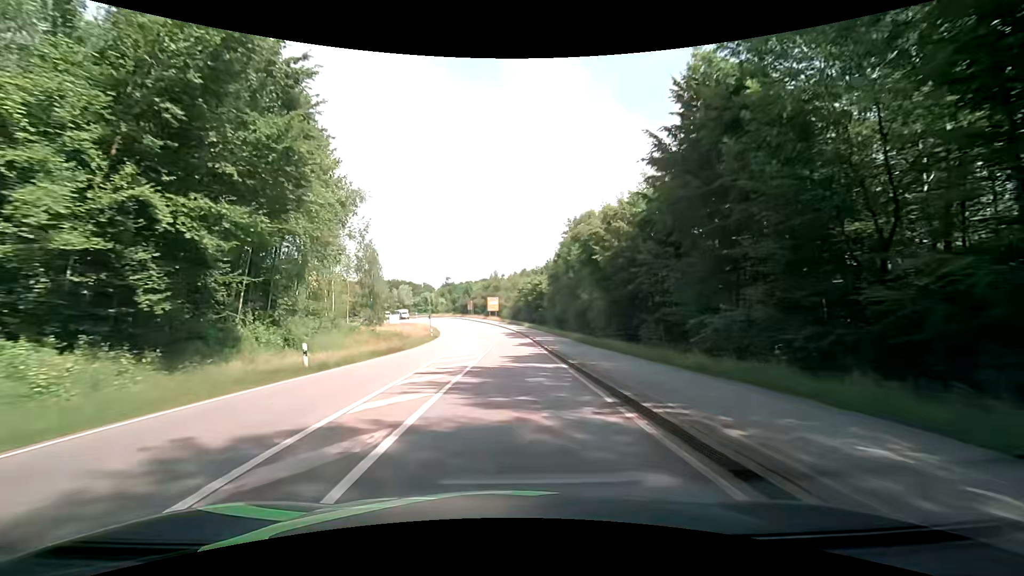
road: secondary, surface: asphalt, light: Day
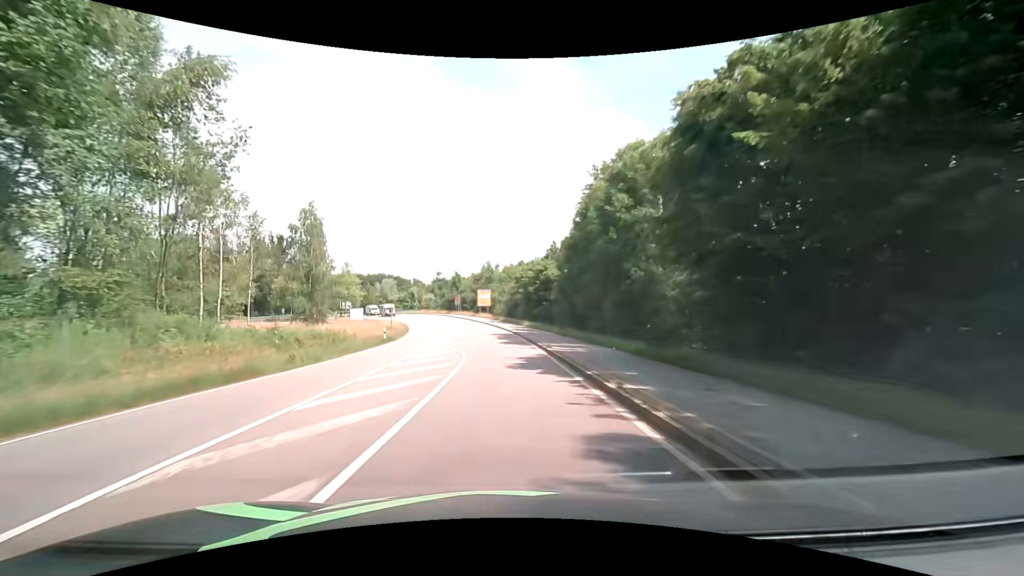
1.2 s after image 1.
(+0.1, +20.5) m; +1°
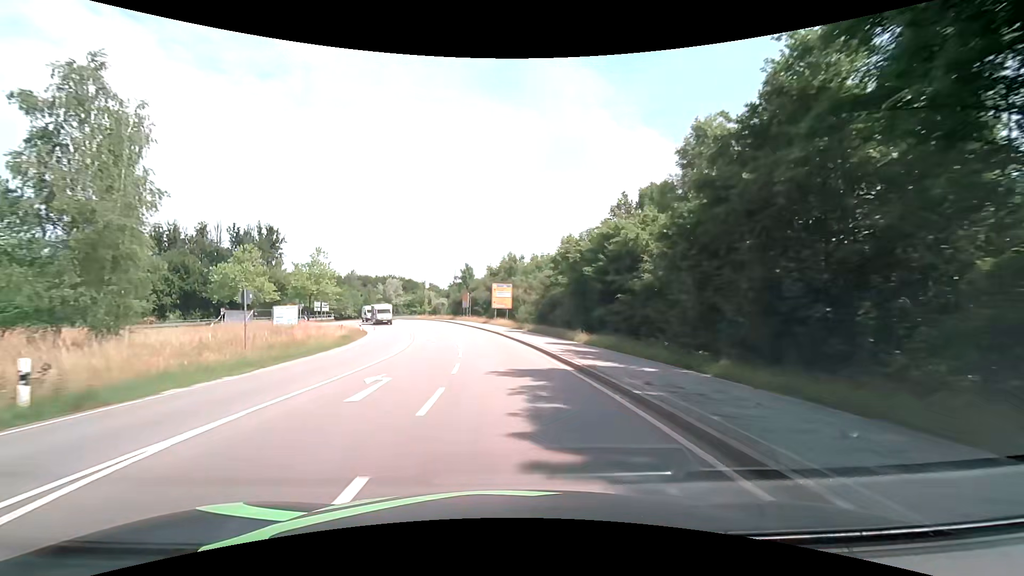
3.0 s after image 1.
(-0.8, +31.0) m; -3°
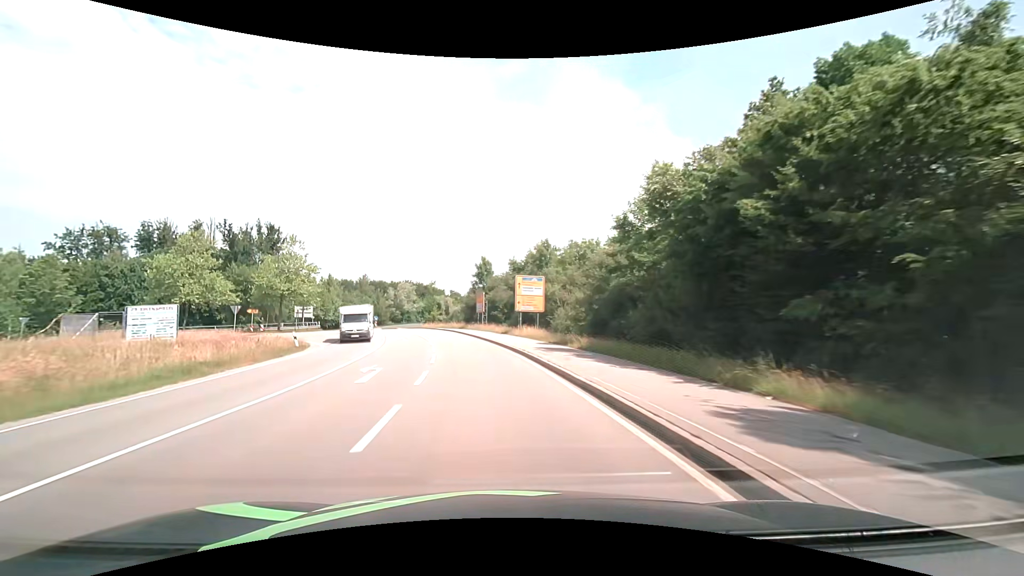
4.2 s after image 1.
(-0.4, +19.9) m; -3°
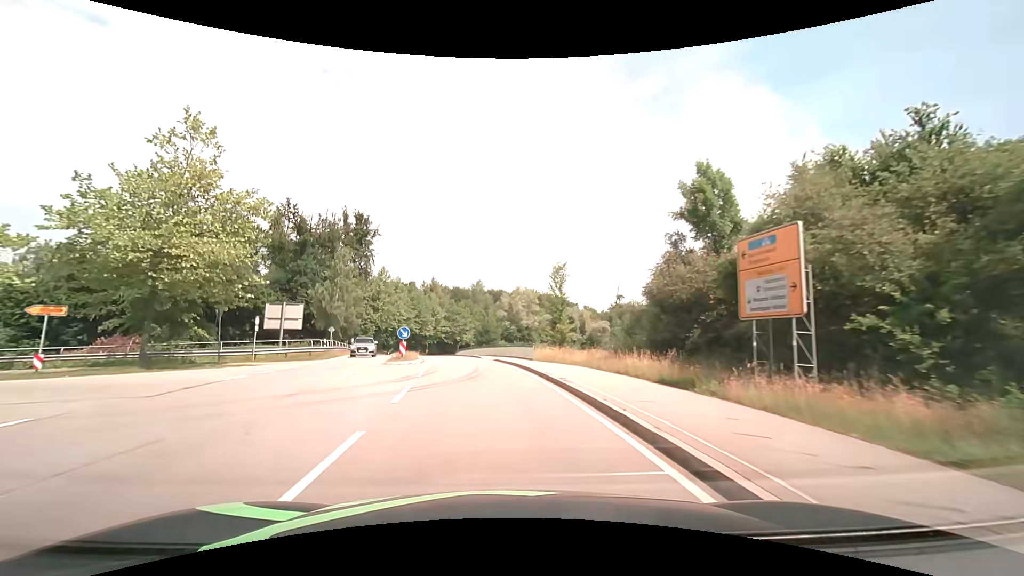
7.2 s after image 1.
(-6.0, +45.0) m; -15°
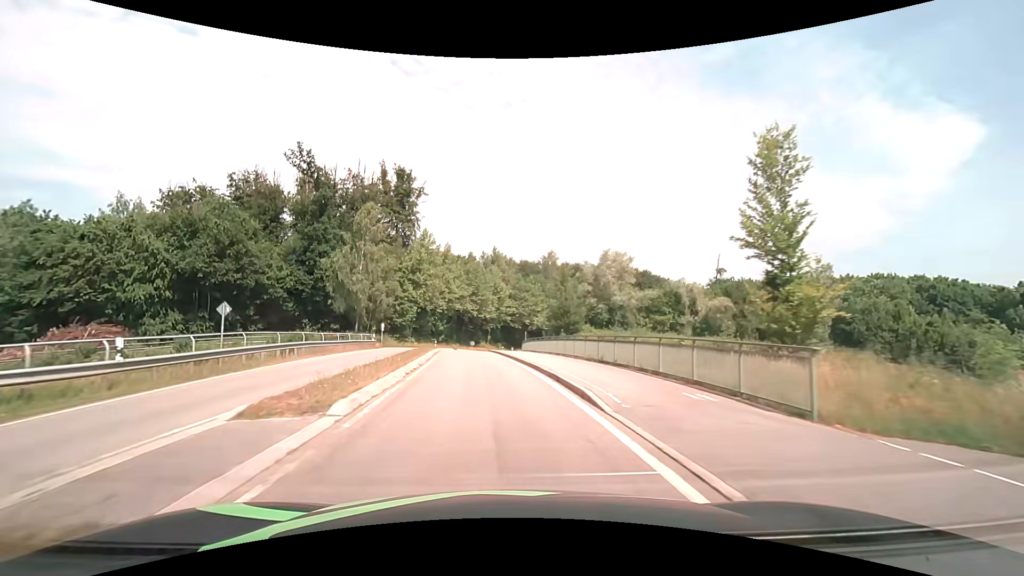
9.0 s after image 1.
(-1.7, +26.2) m; -8°
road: primary_link
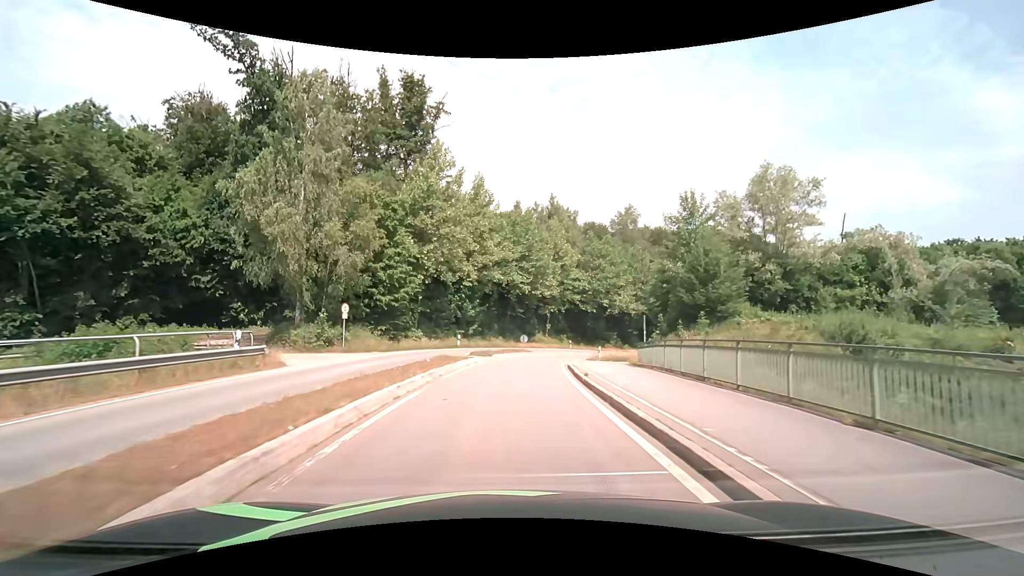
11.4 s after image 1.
(-2.1, +32.6) m; -5°
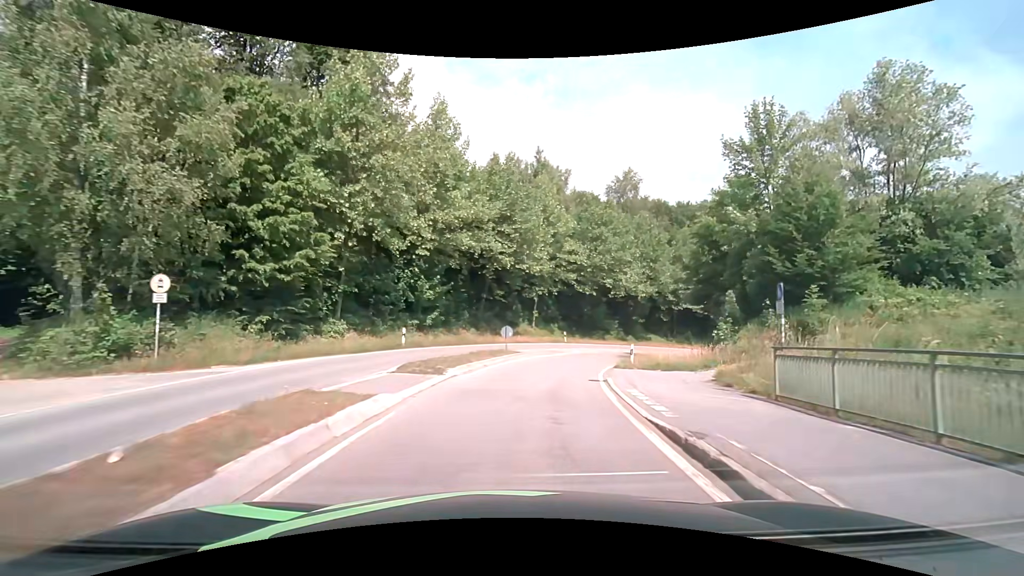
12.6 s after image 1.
(+0.2, +14.8) m; +3°
(0, +10) (+2, +20) (+4, +30) (+9, +38) (+15, +46) (+22, +53) (+31, +58) (+40, +62) (+50, +63) (+60, +63) m
